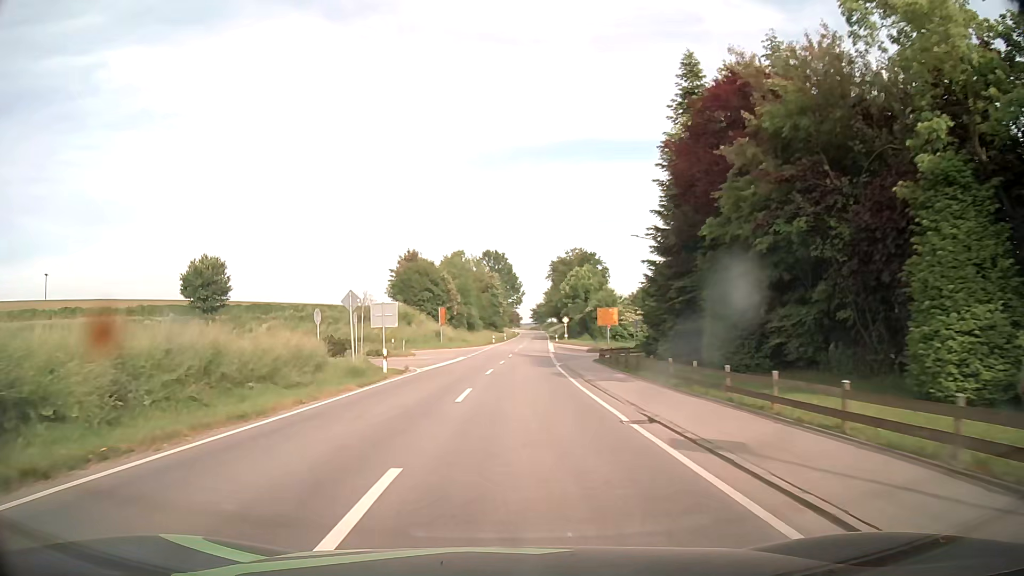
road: secondary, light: Day
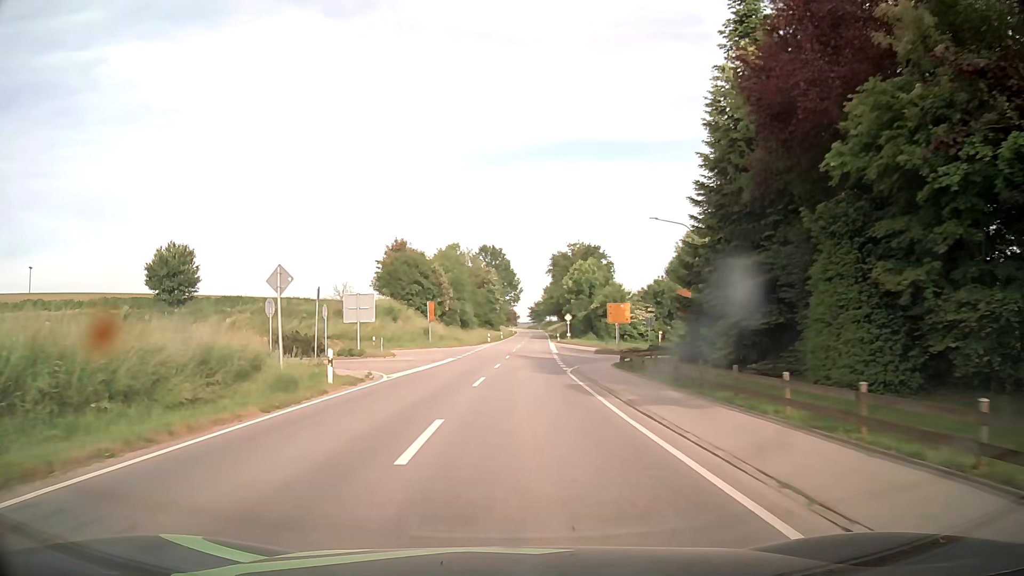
(0.0, +7.7) m; 0°
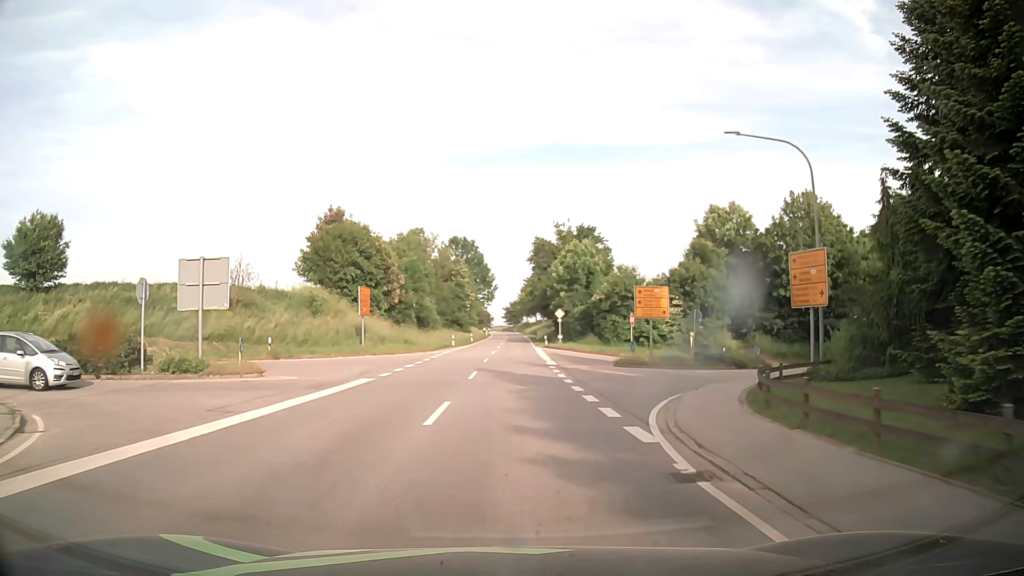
(+0.3, +20.1) m; +2°
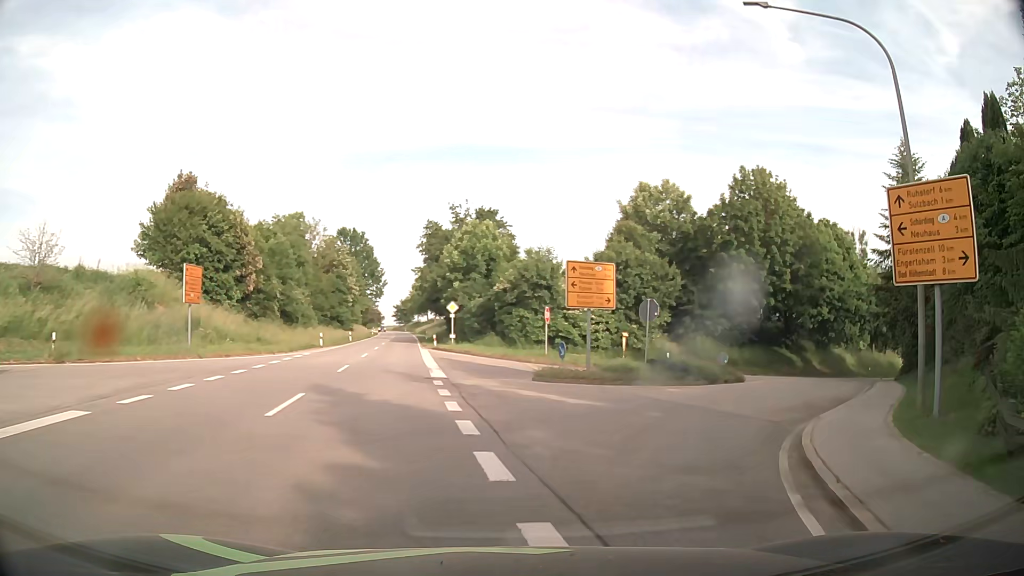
(+0.7, +11.5) m; +8°
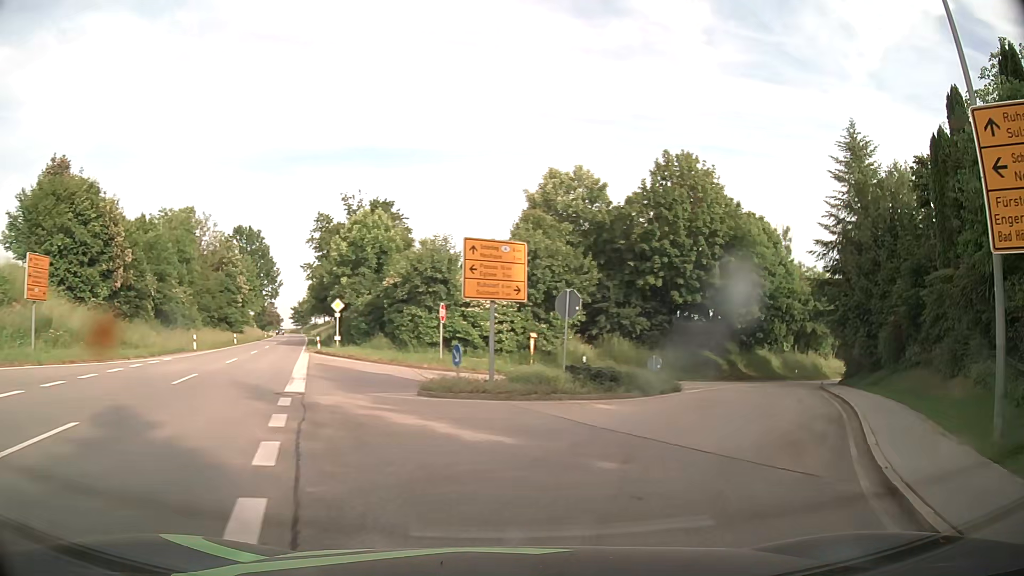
(+0.5, +5.4) m; +10°
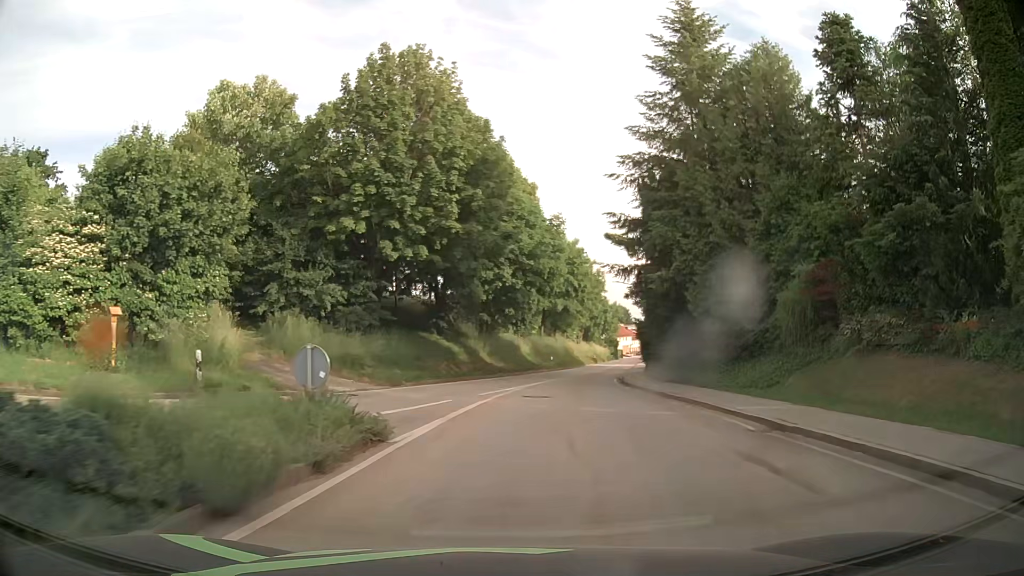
(+3.7, +16.2) m; +24°
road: tertiary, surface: asphalt
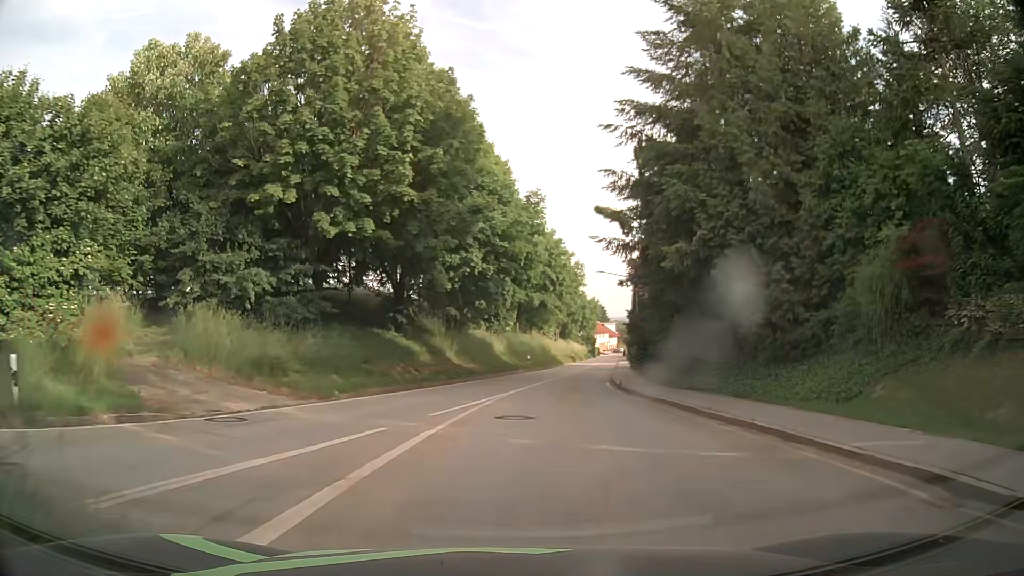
(+0.1, +6.2) m; +1°
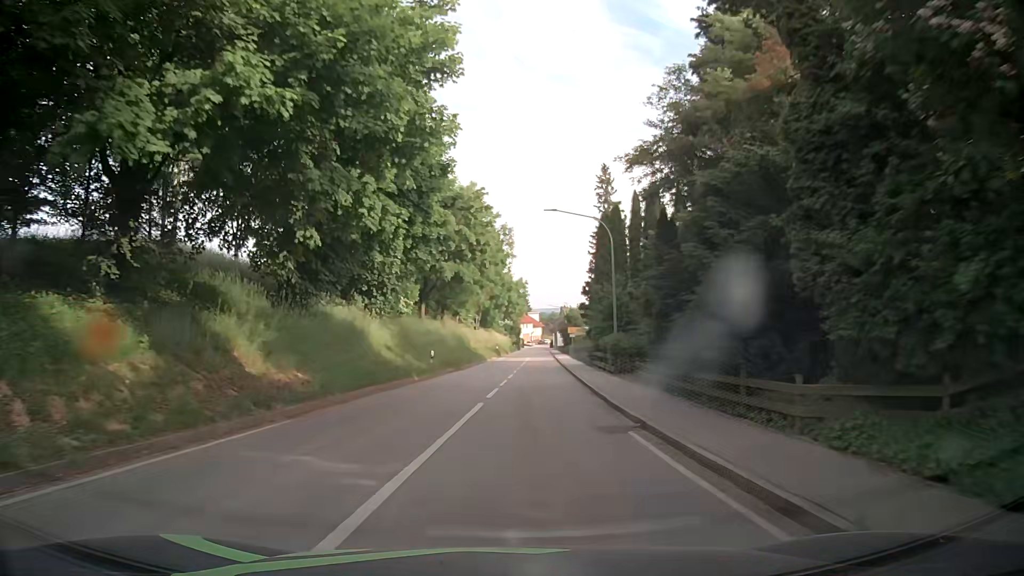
(+1.5, +20.9) m; +7°
(0, +10) (+1, +20) (+1, +30) (+2, +40) (+2, +50) (+3, +60) (+3, +70) (+4, +80) (+5, +90) (+5, +100) m
